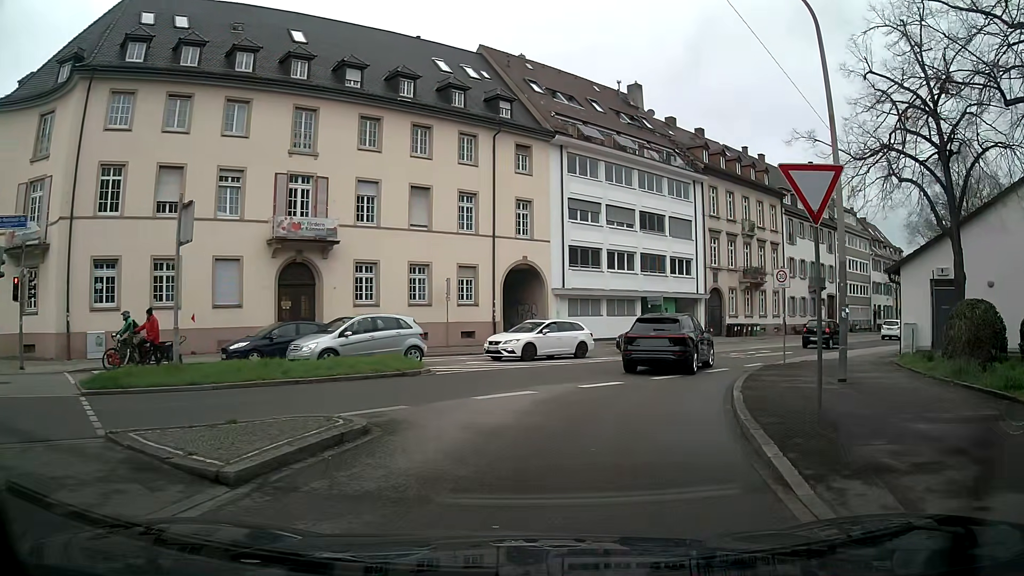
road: unclassified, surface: asphalt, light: Day
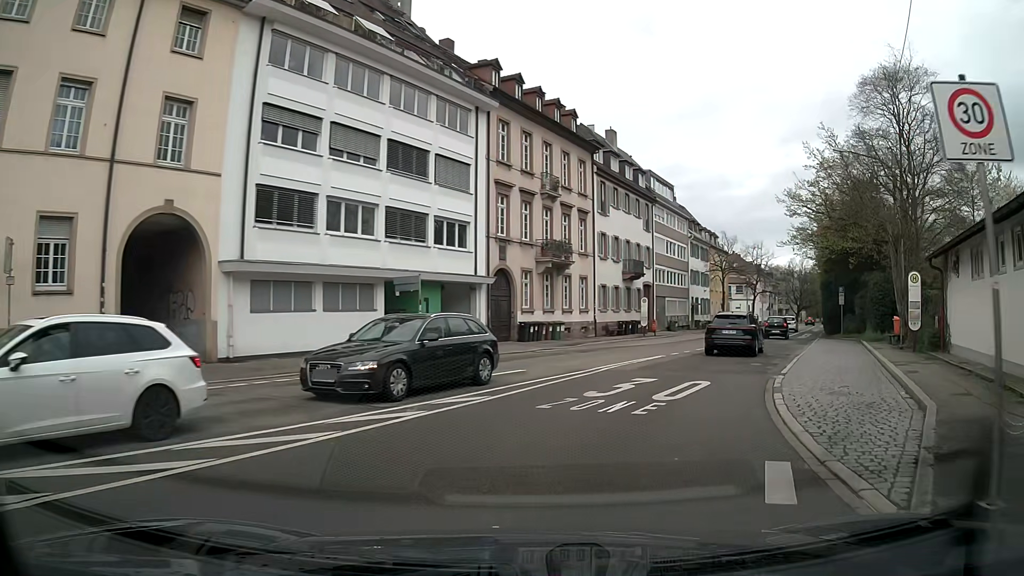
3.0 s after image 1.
(+3.0, +17.6) m; +20°
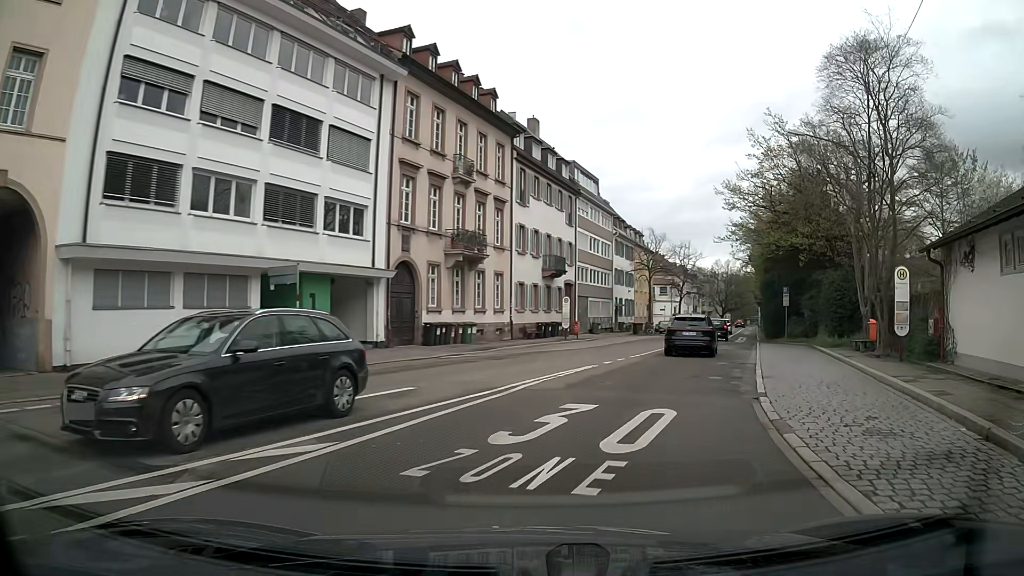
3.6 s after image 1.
(+0.3, +4.5) m; +8°
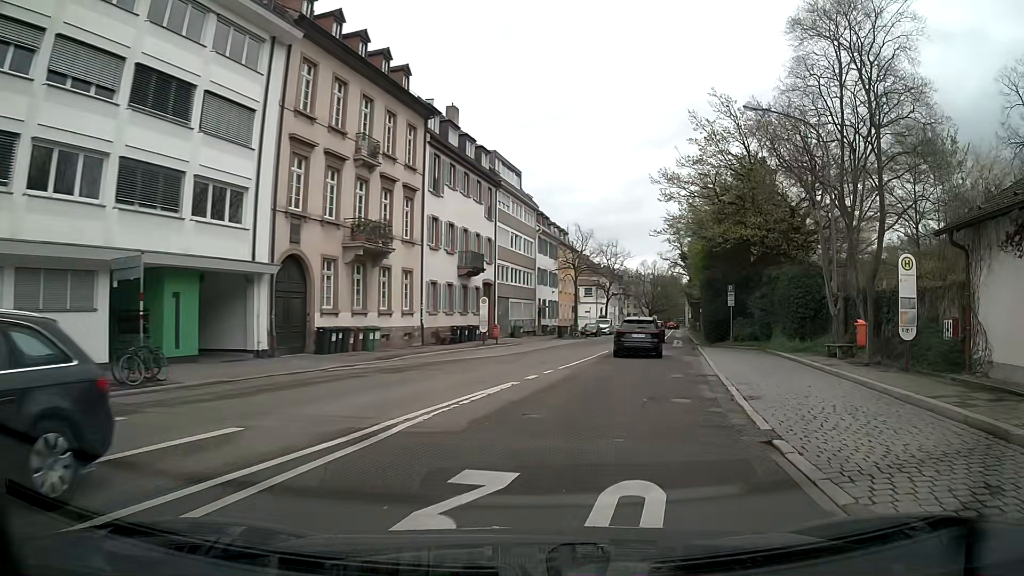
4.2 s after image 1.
(+0.3, +4.6) m; +6°
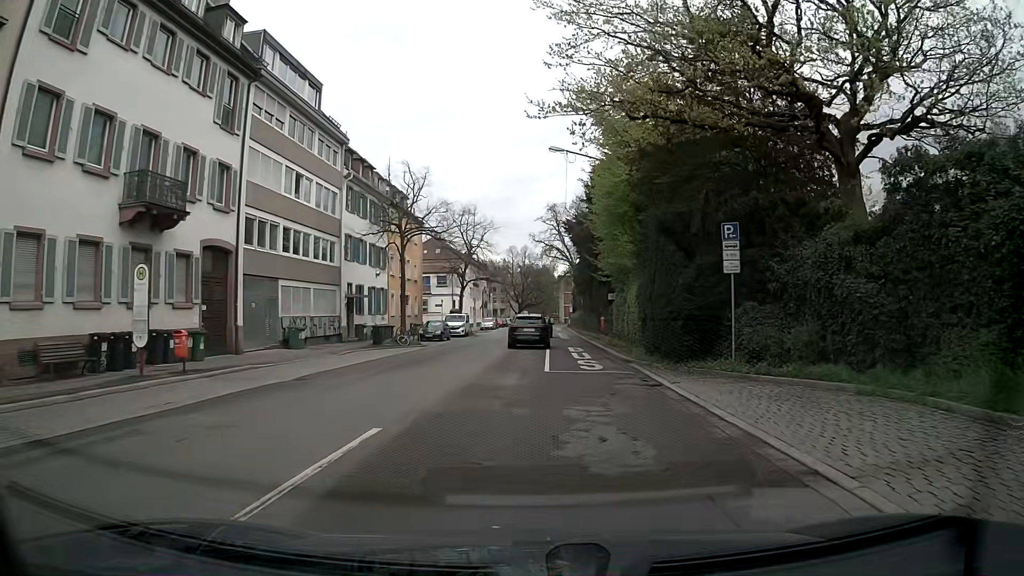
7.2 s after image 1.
(+3.8, +23.4) m; +11°
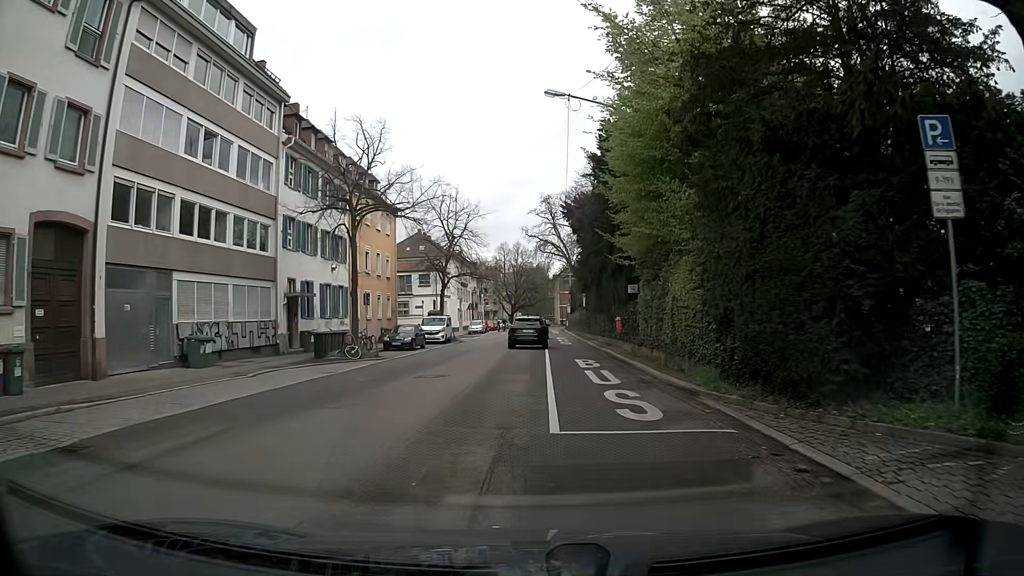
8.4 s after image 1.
(+0.2, +9.4) m; +2°
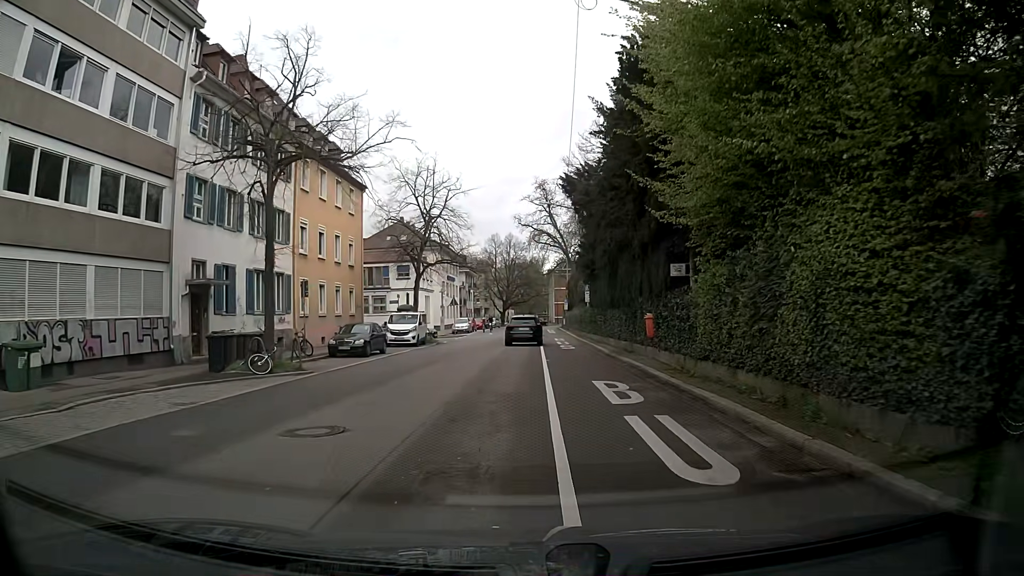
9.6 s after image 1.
(0.0, +9.1) m; -1°
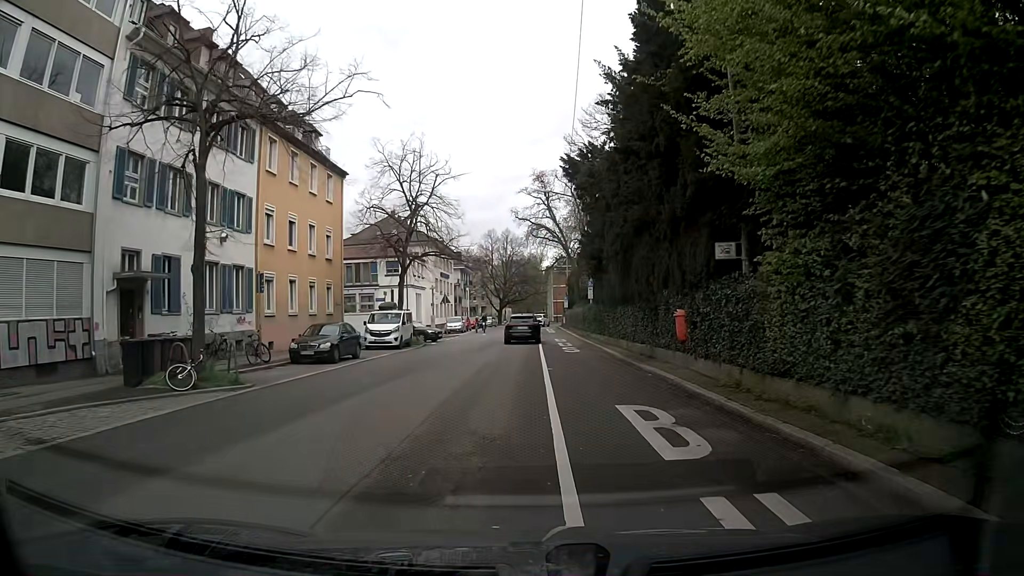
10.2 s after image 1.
(0.0, +4.5) m; 0°
(0, +10) (0, +20) (0, +30) (0, +40) (0, +50) (0, +60) (0, +70) (0, +80) (+1, +90) (+6, +99) m
